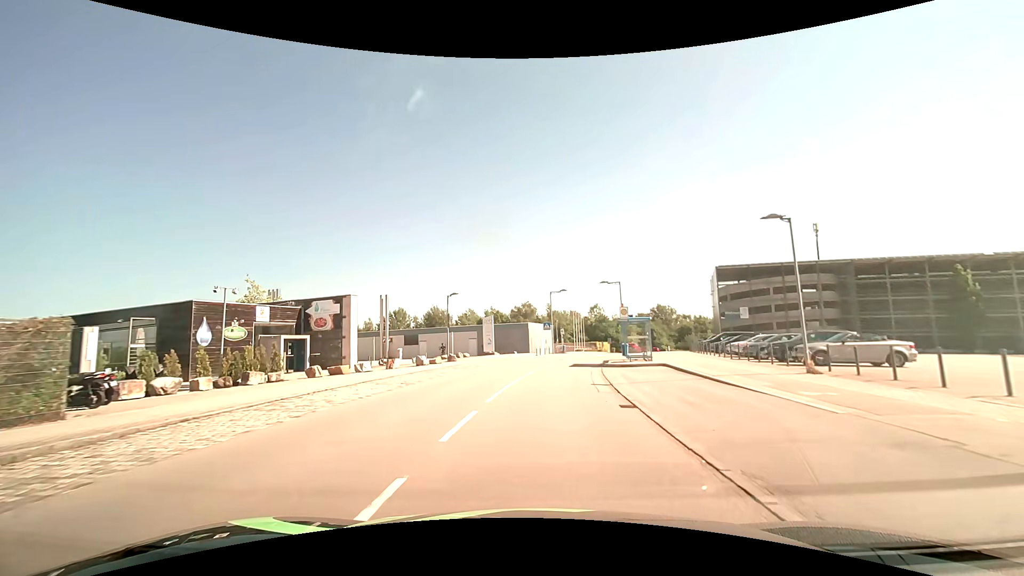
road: residential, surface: asphalt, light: Day
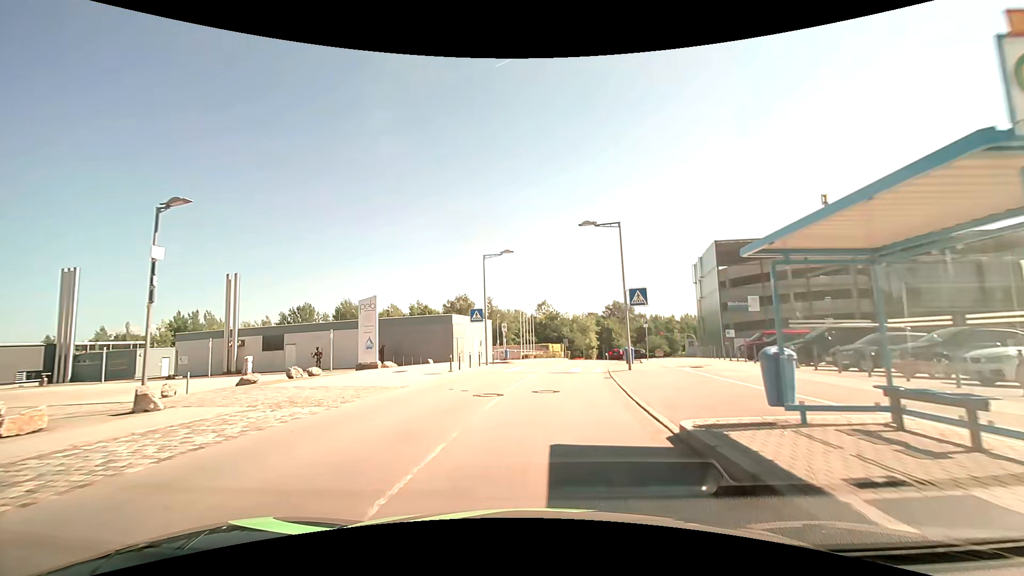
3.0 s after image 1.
(+1.6, +25.2) m; +7°
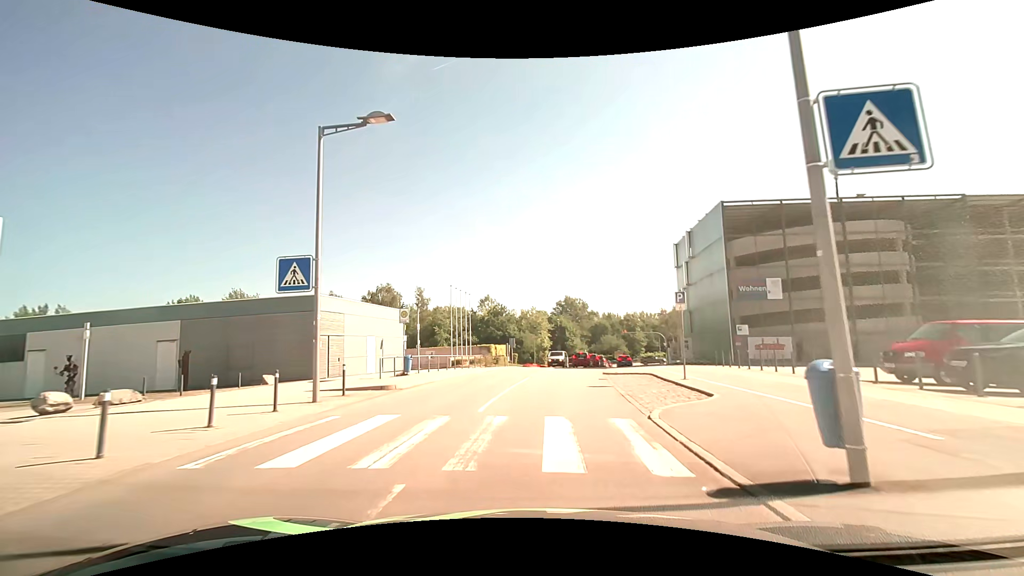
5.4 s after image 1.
(+0.9, +19.0) m; +6°
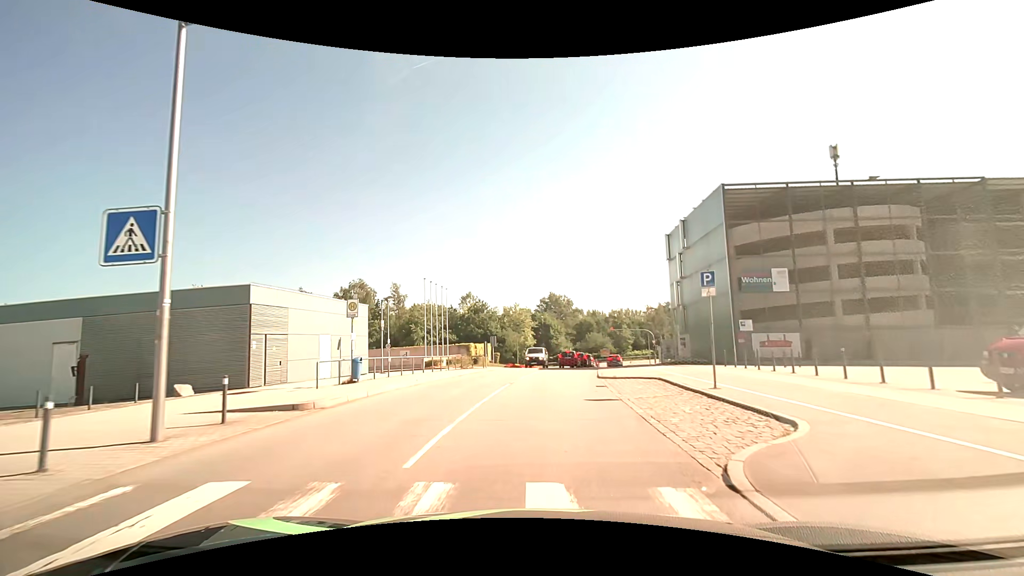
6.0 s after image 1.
(+0.1, +4.5) m; +2°
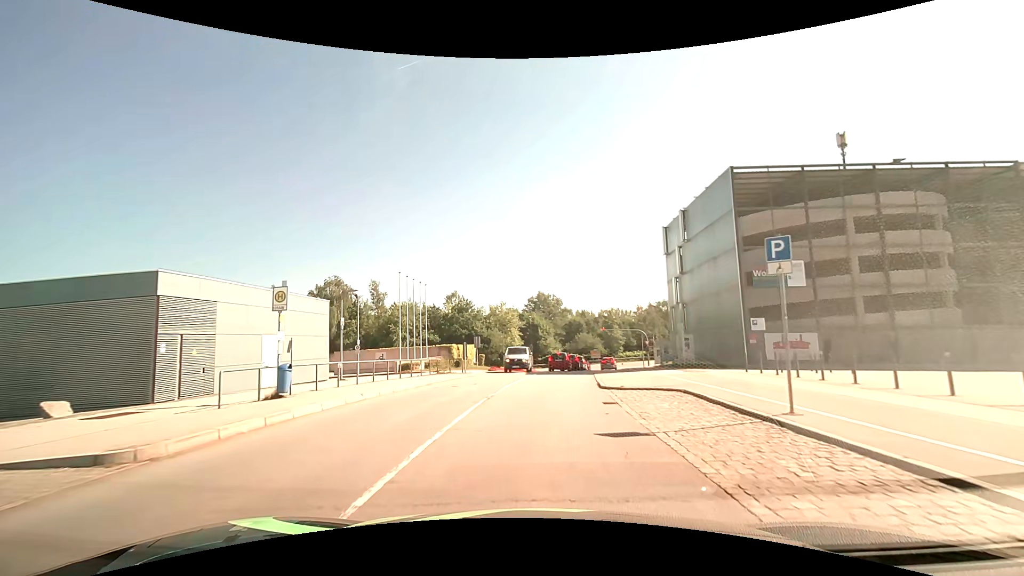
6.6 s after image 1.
(0.0, +4.4) m; +1°
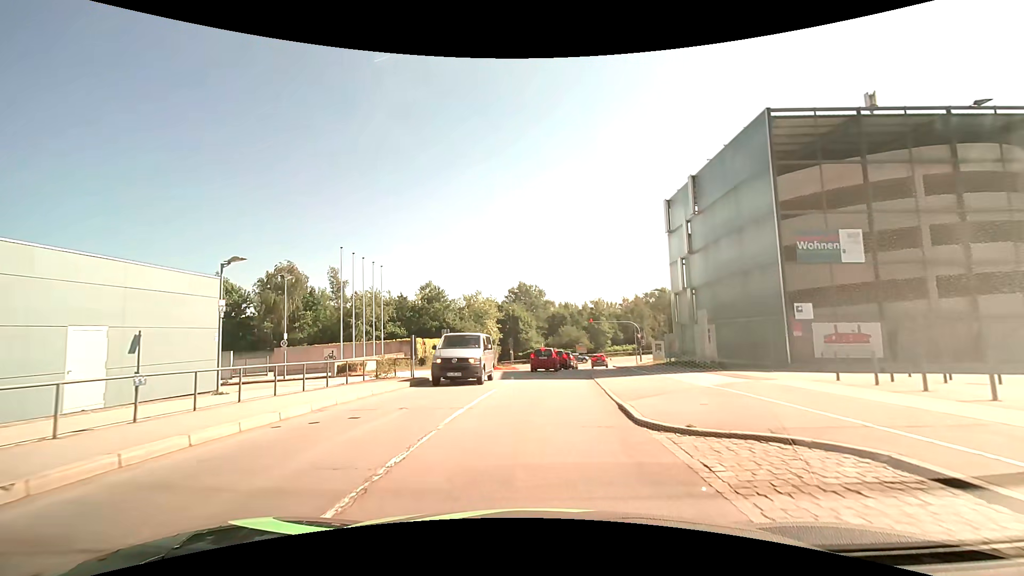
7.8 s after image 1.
(+0.3, +8.4) m; +2°
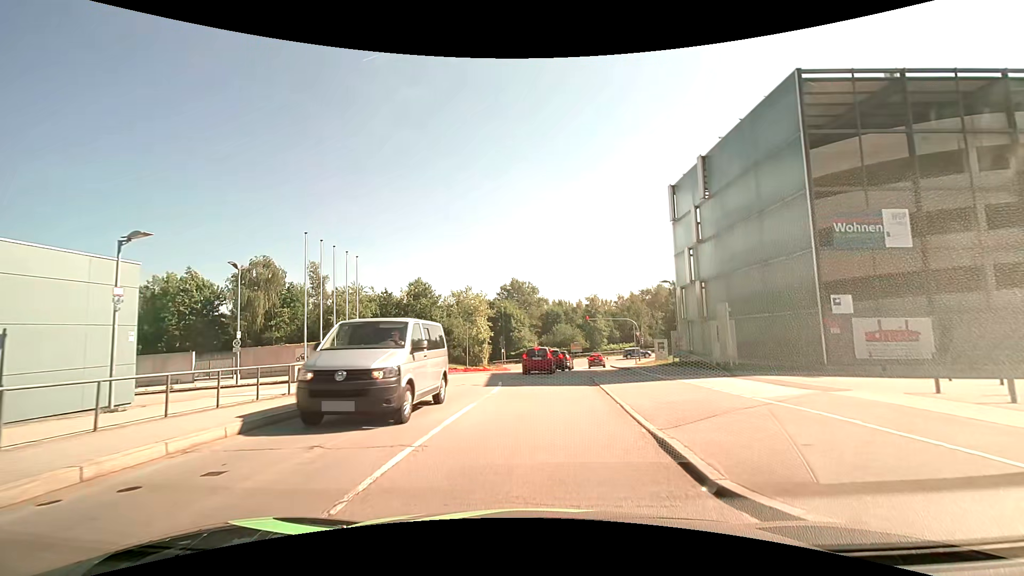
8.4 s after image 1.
(+0.1, +3.9) m; +2°
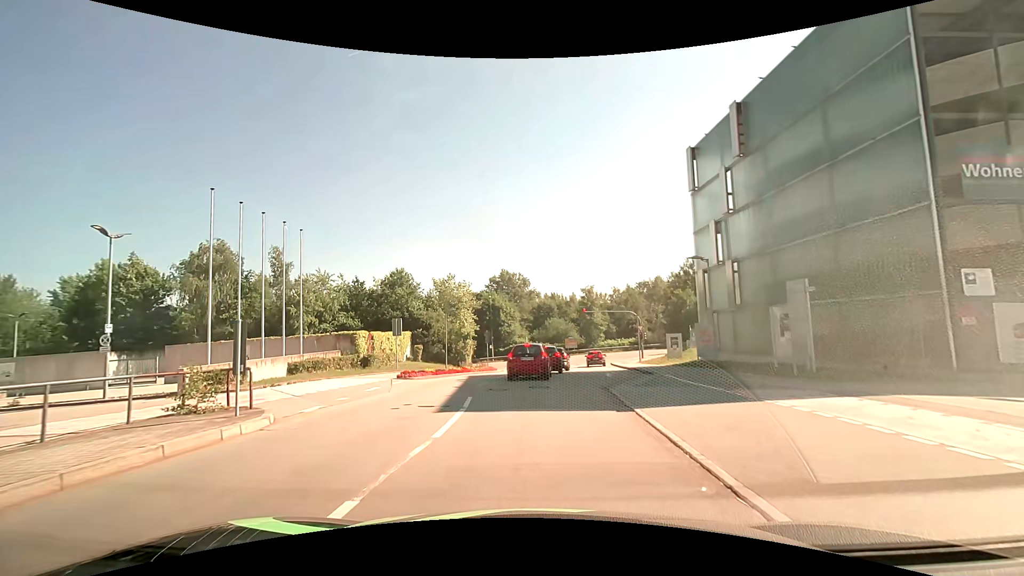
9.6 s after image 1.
(0.0, +7.2) m; 0°
(0, +10) (0, +20) (+1, +30) (+2, +40) (+3, +50) (+3, +60) (+1, +69) (-7, +76) (-17, +77) (-27, +77) m
